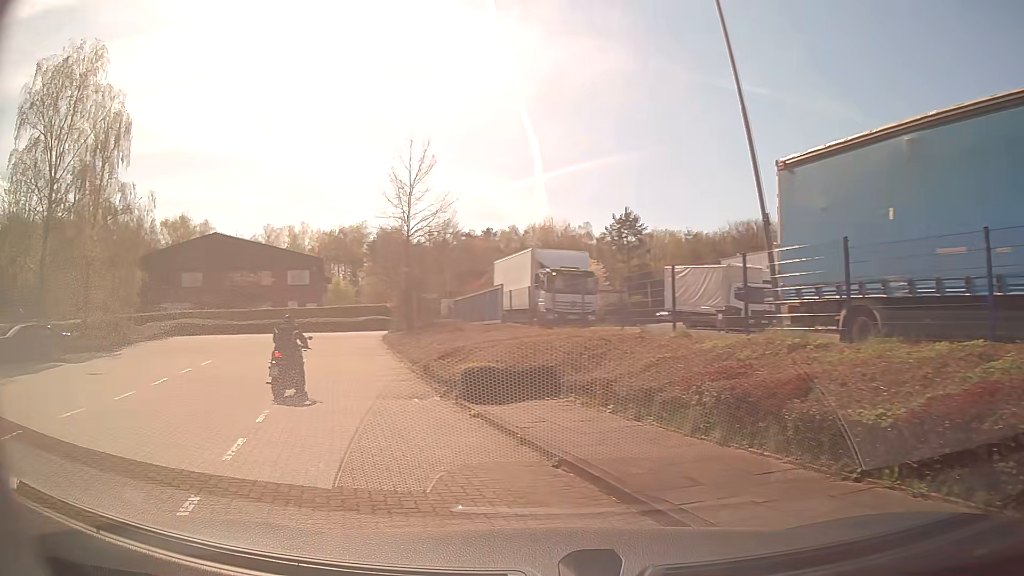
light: Day
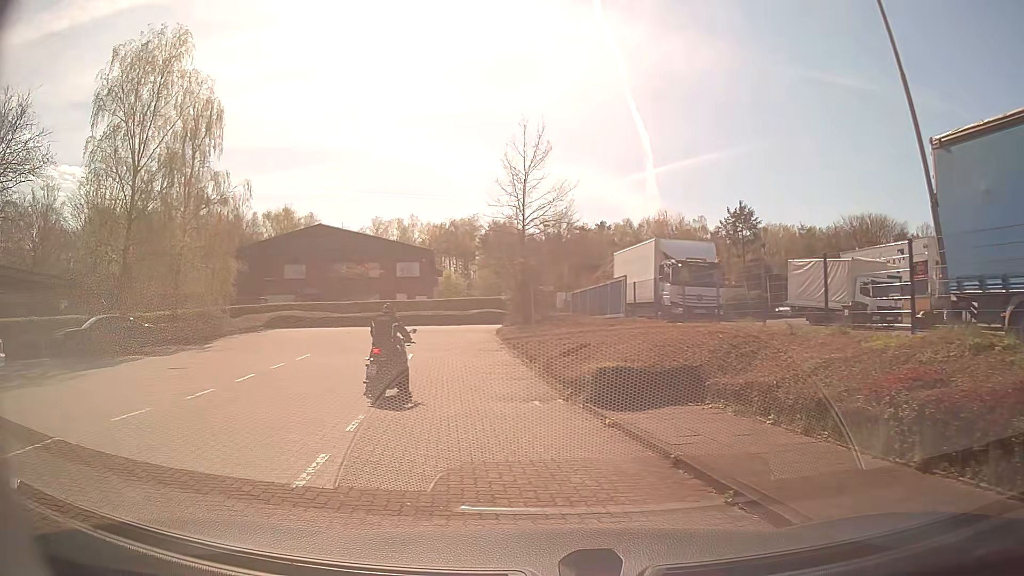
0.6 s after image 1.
(-0.1, +1.6) m; -9°
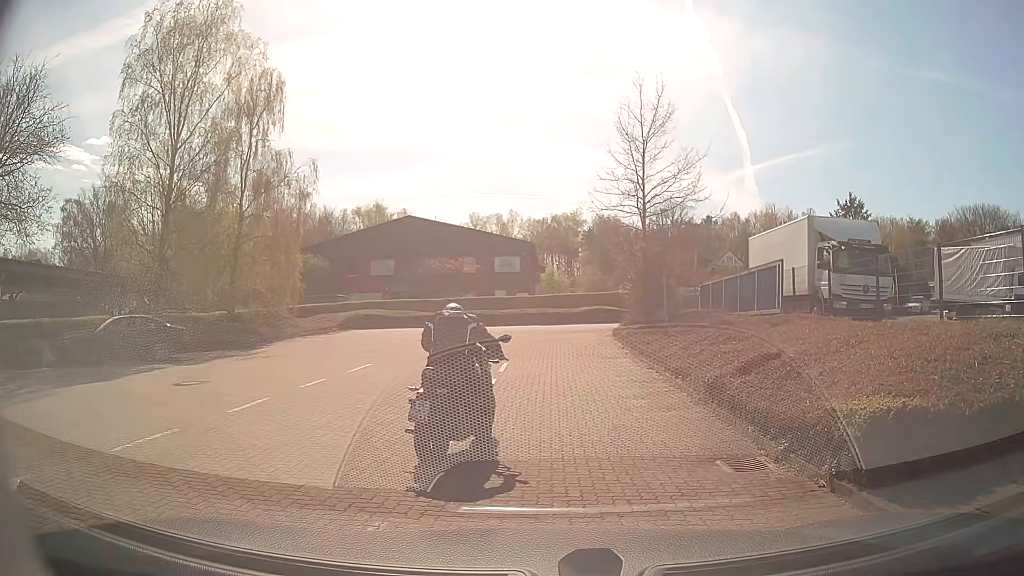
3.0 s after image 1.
(-0.6, +5.3) m; -9°
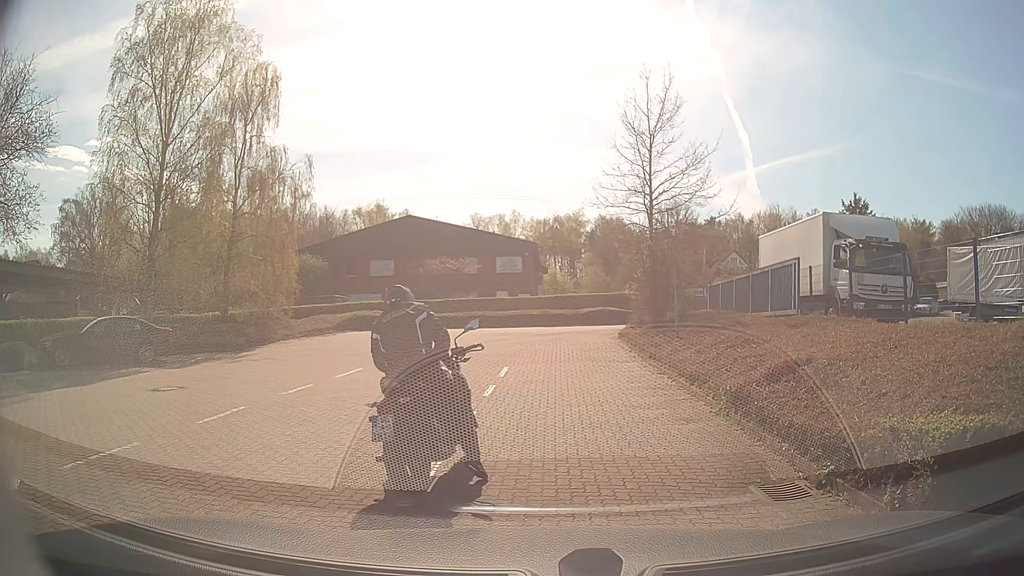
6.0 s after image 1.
(0.0, +1.0) m; 0°
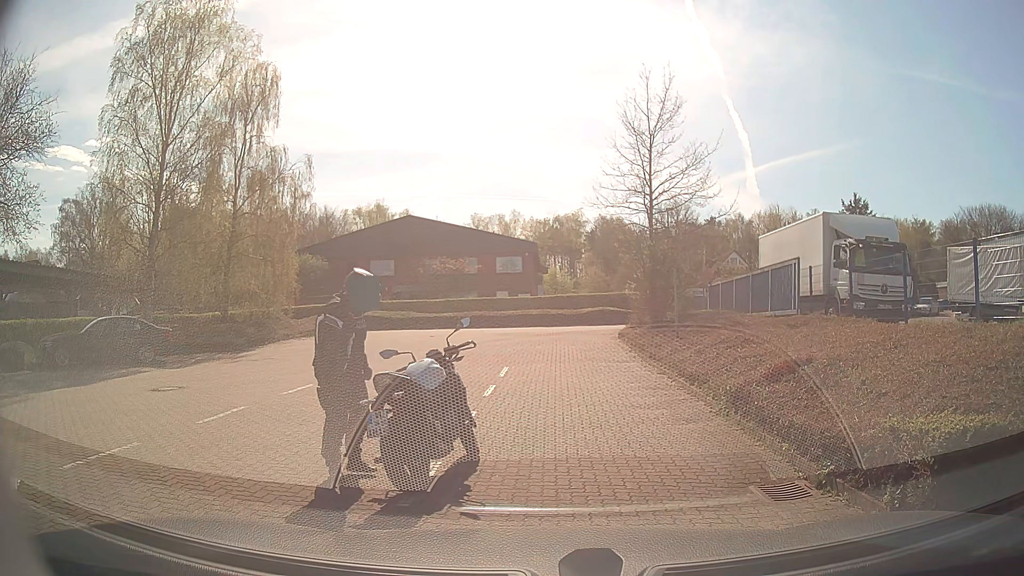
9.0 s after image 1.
(0.0, 0.0) m; 0°
